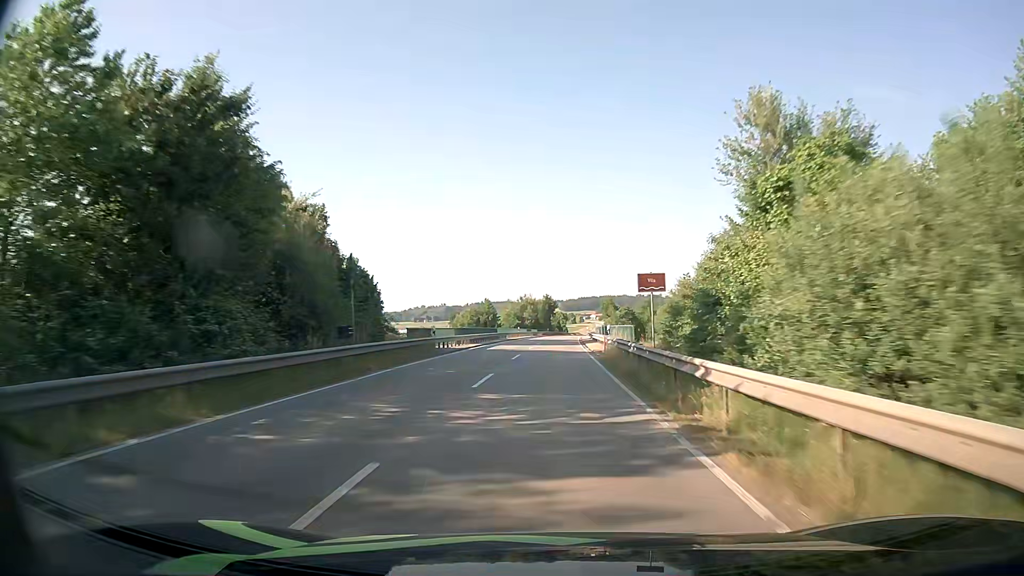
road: tertiary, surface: asphalt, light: Day
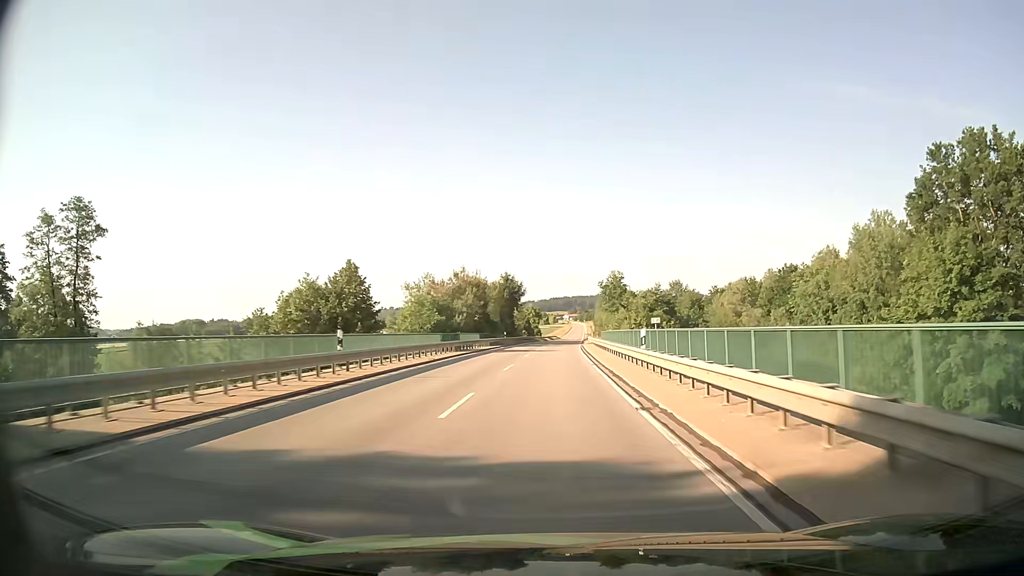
(+1.2, +64.9) m; +2°
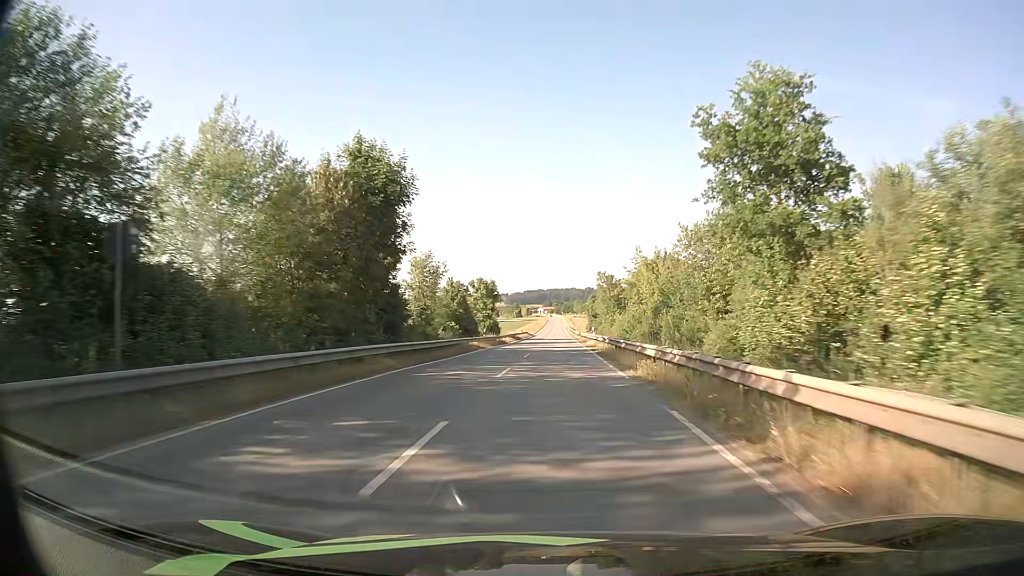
(+1.3, +65.8) m; +2°
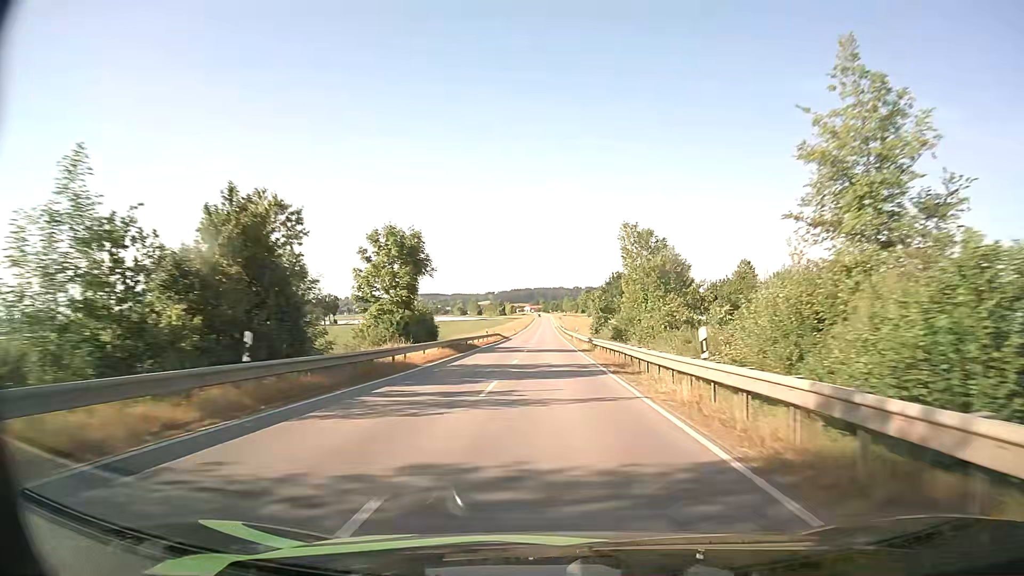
(+0.6, +40.4) m; +1°
(0, +10) (0, +20) (0, +30) (0, +40) (0, +50) (0, +60) (0, +70) (0, +80) (0, +90) (0, +100) m
